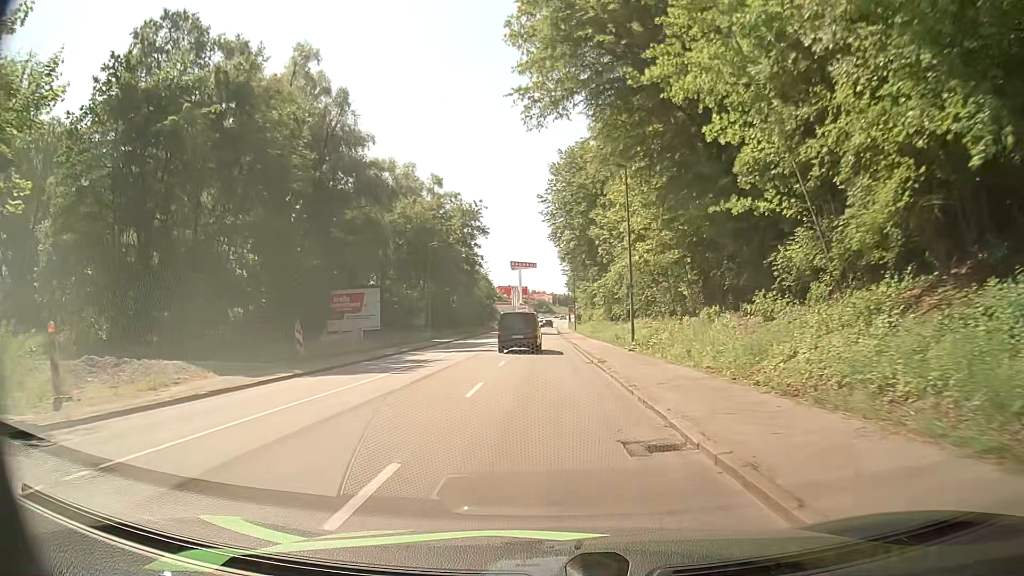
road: tertiary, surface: asphalt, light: Day
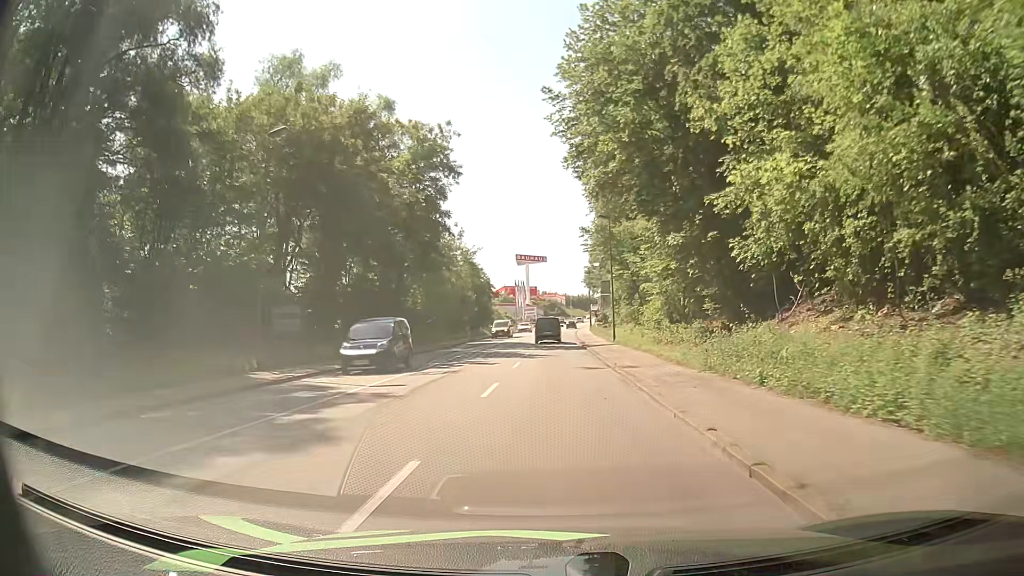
(-1.5, +35.8) m; -3°
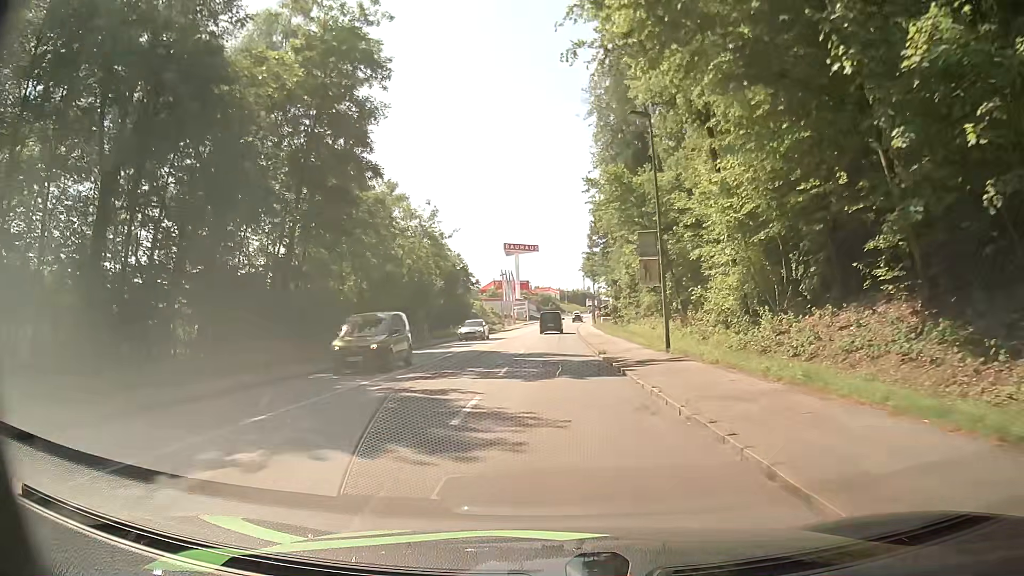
(0.0, +21.1) m; 0°
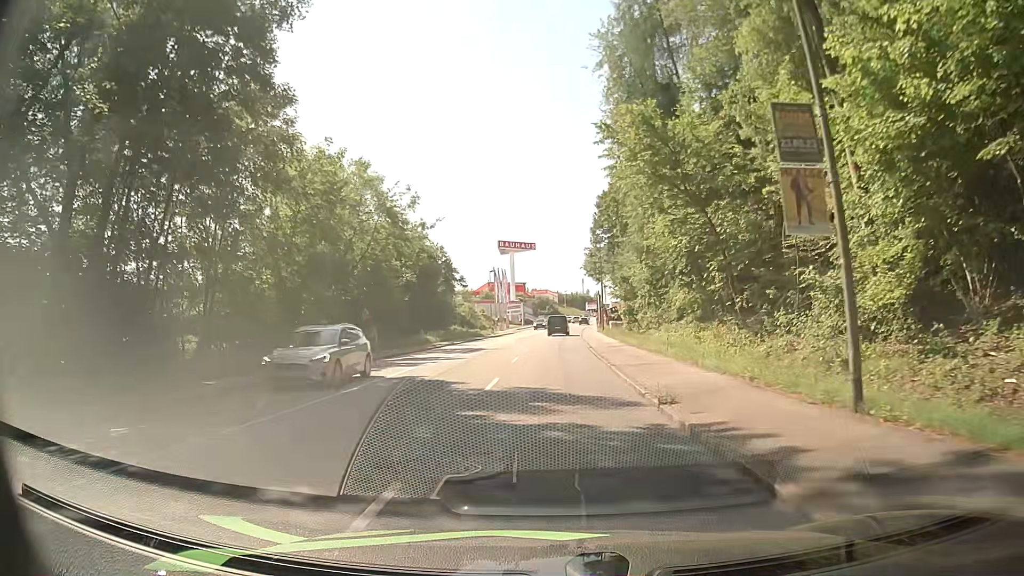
(+0.1, +13.8) m; +1°
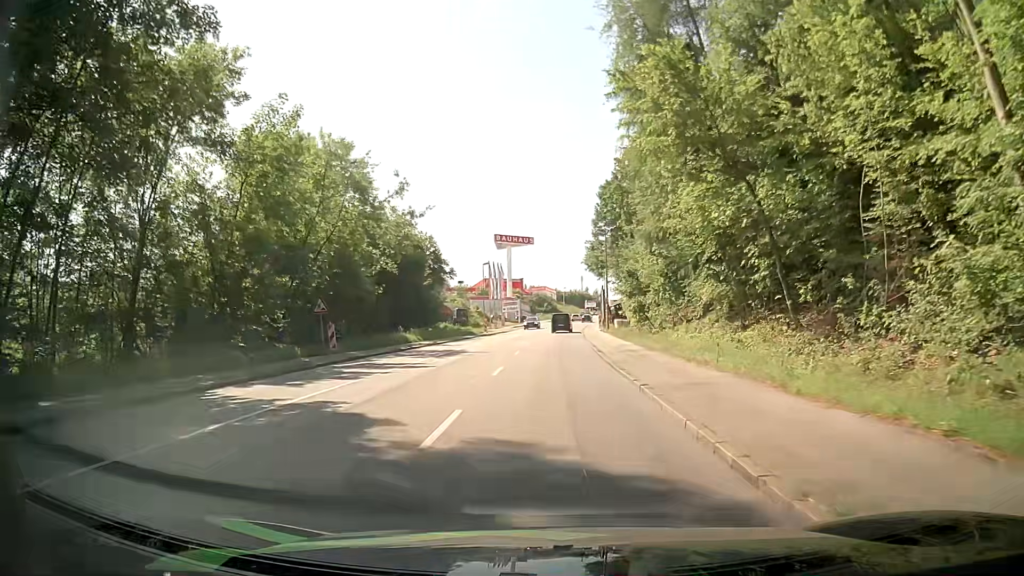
(0.0, +6.8) m; 0°
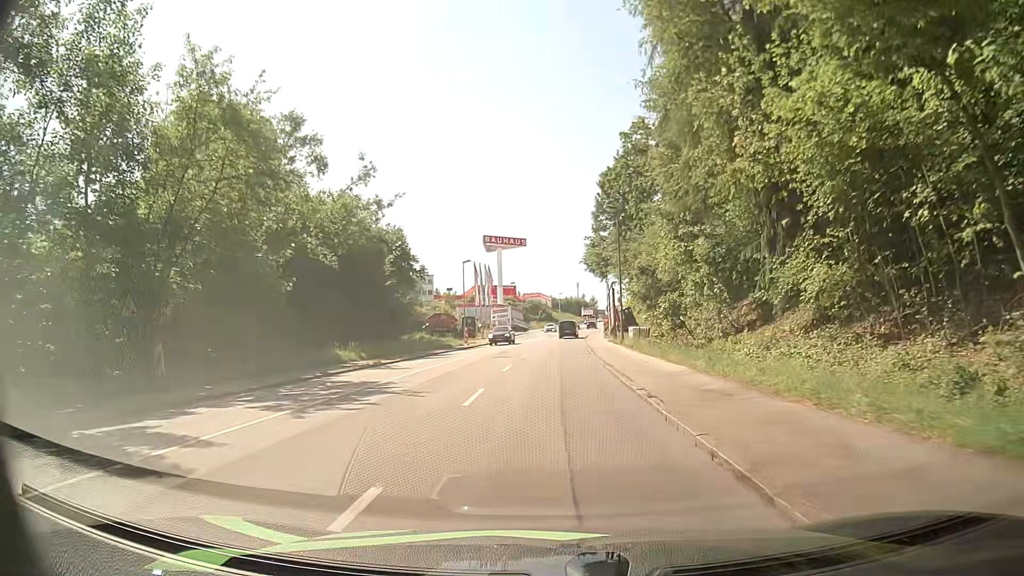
(0.0, +13.4) m; 0°
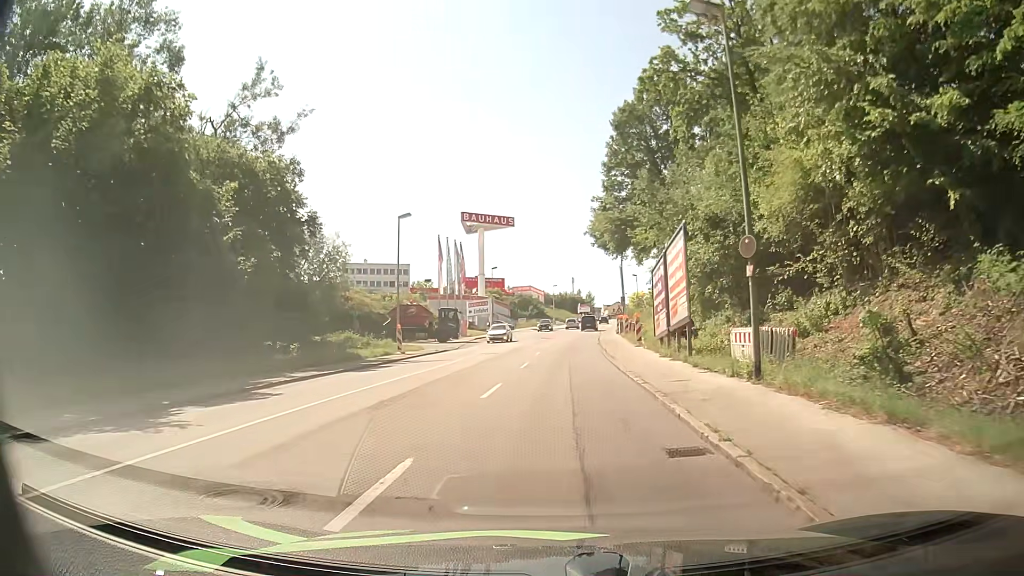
(0.0, +25.9) m; 0°
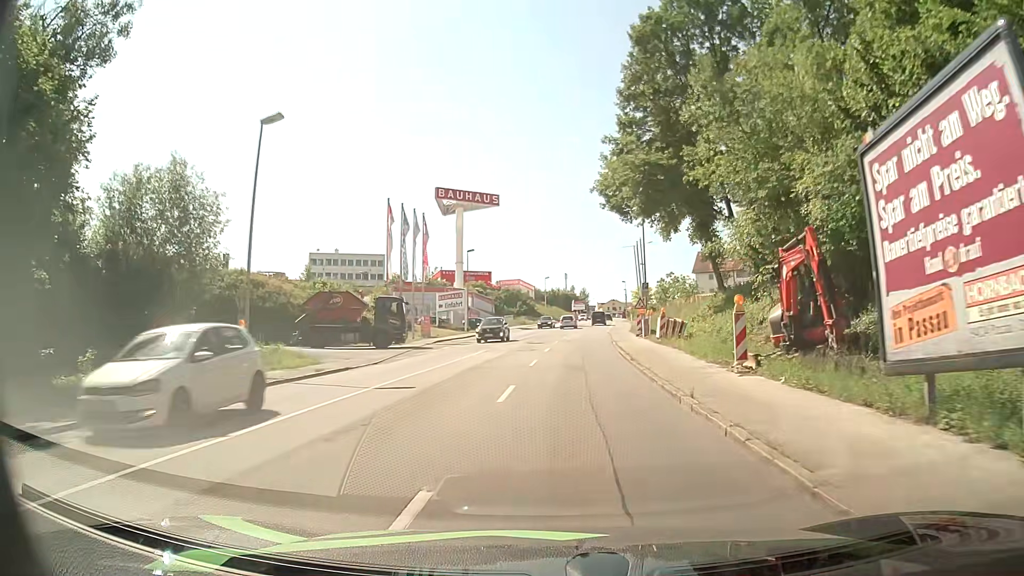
(+0.2, +19.3) m; +1°
(0, +10) (0, +20) (+1, +30) (+1, +40) (+2, +50) (+3, +60) (+4, +70) (+6, +80) (+7, +90) (+8, +100) m
